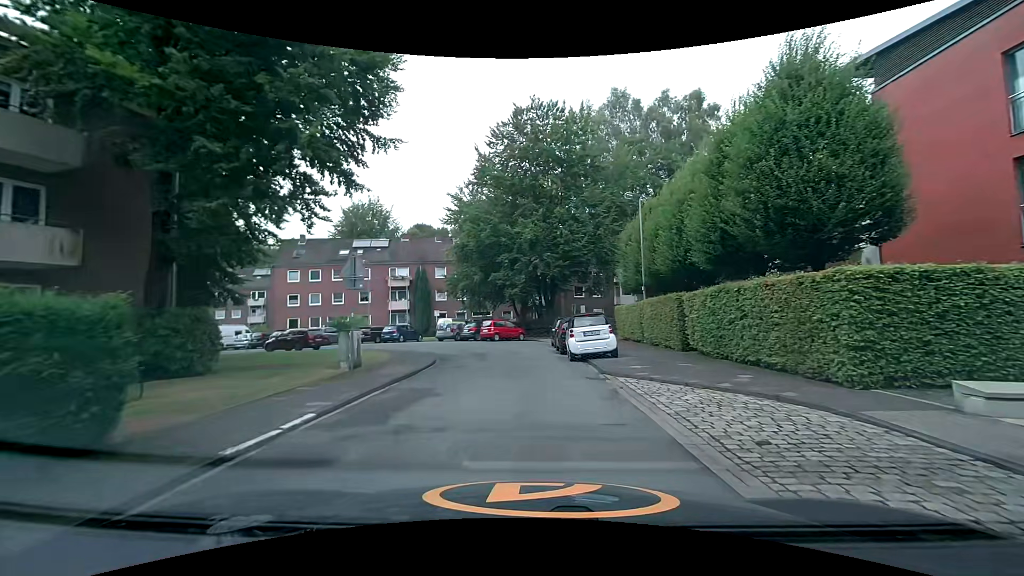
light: Day
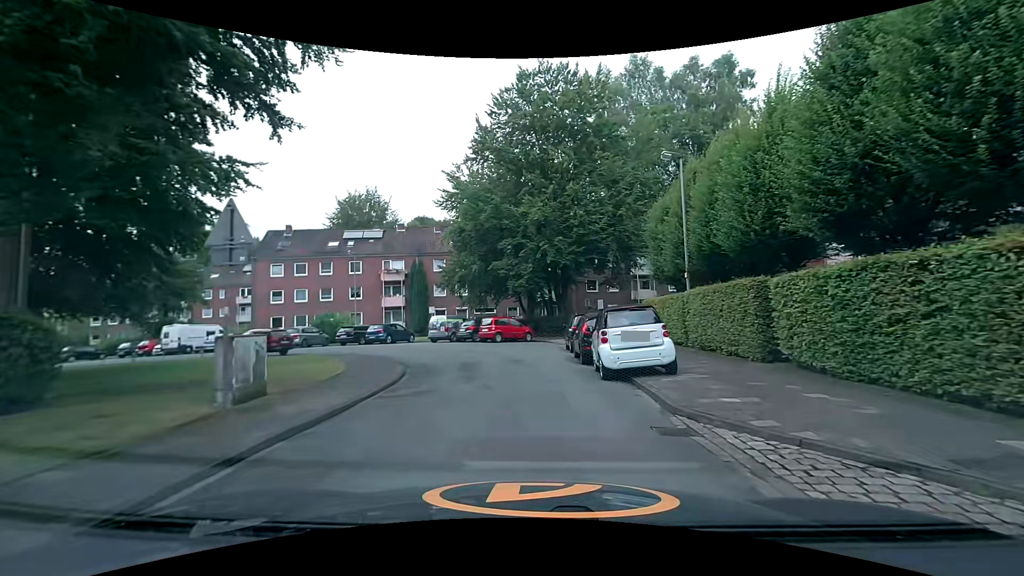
(+0.1, +5.8) m; +1°
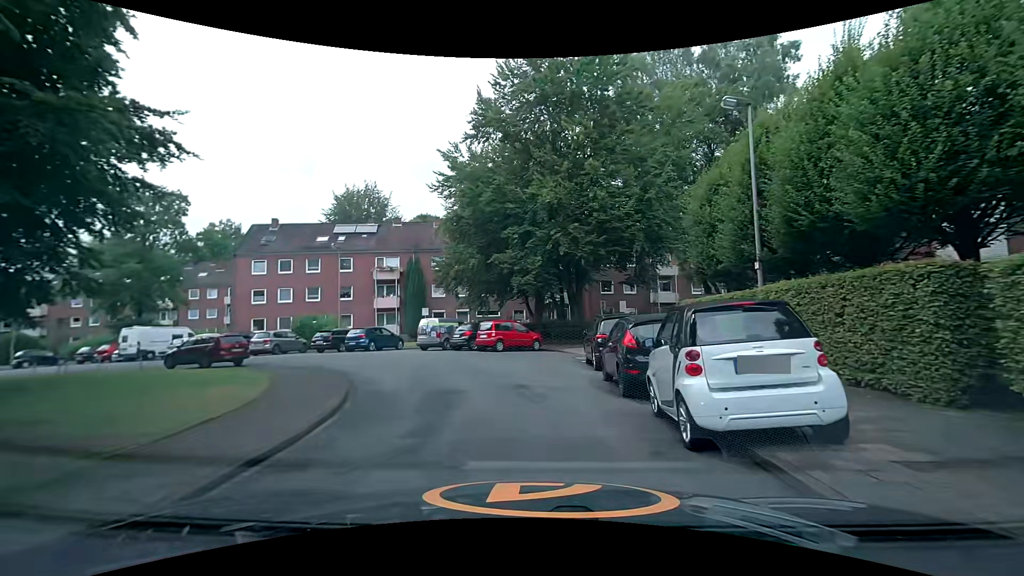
(-0.1, +5.3) m; -1°
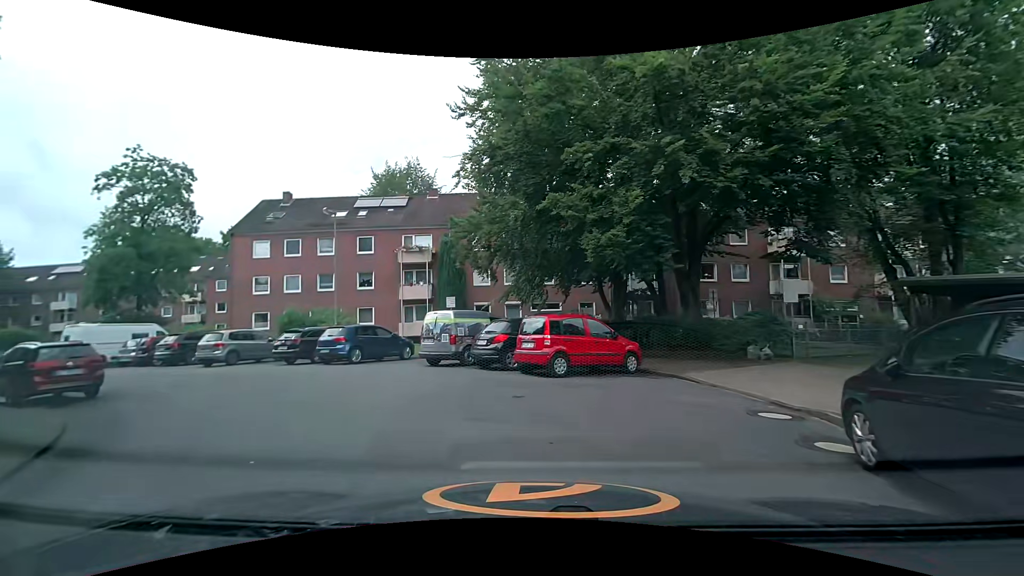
(-0.6, +11.8) m; -8°
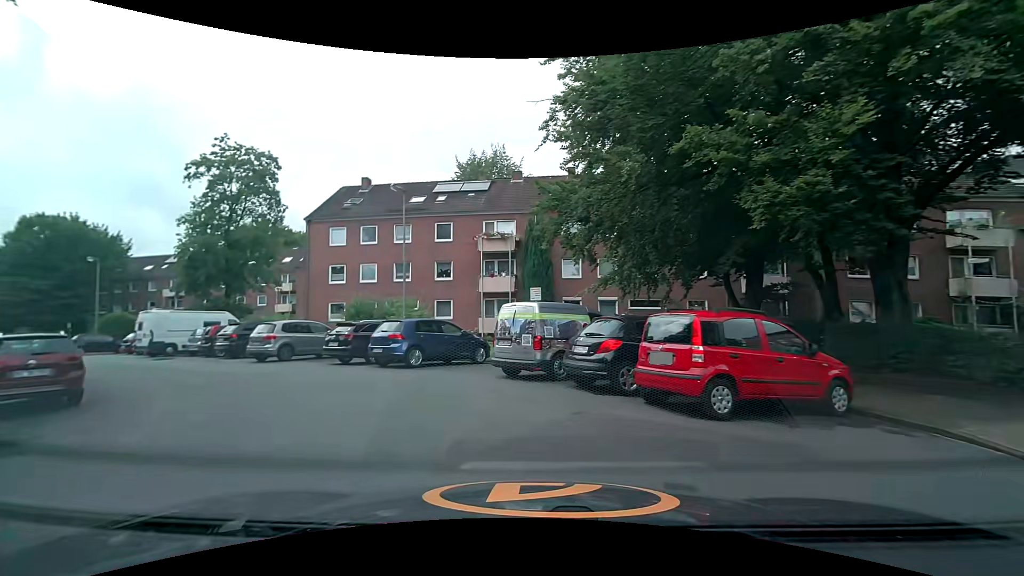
(-0.3, +4.7) m; -10°
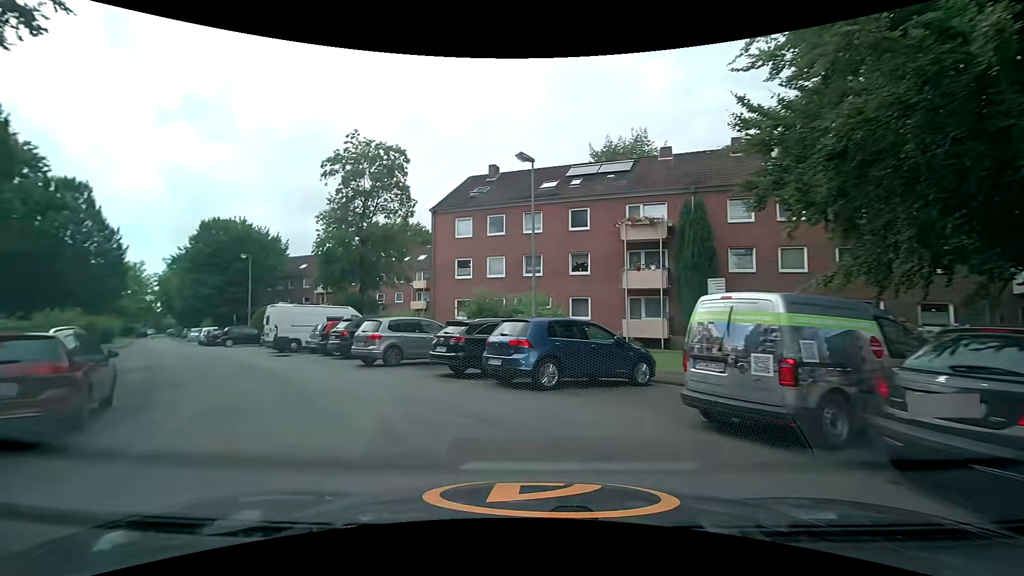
(-0.5, +4.9) m; -14°
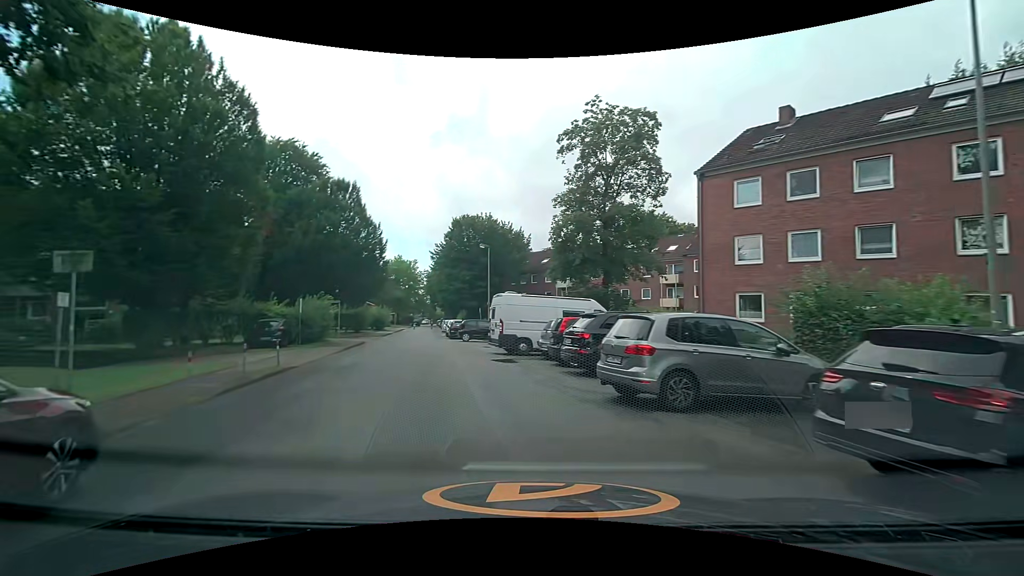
(-2.0, +7.8) m; -28°
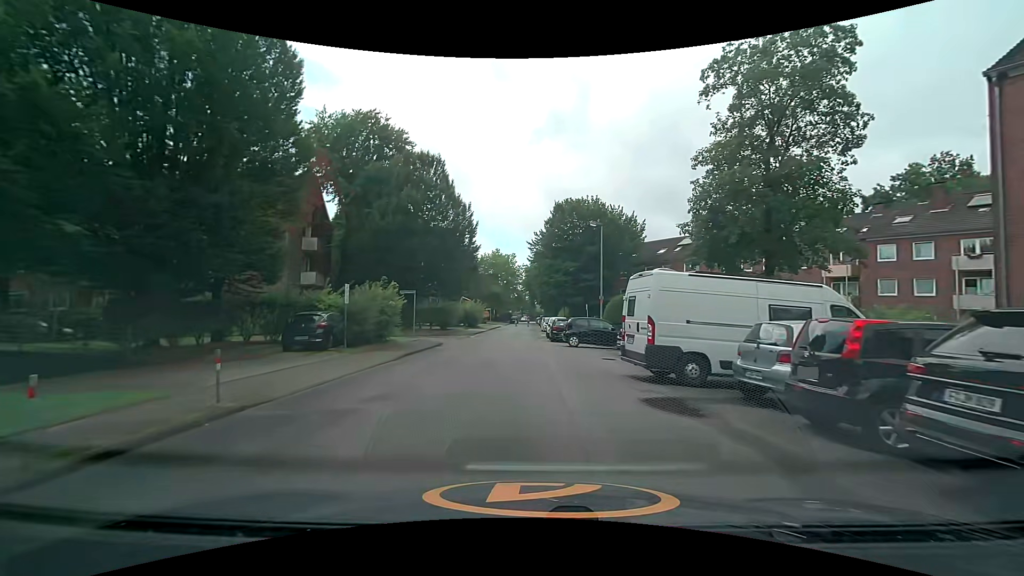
(-1.0, +8.7) m; -11°
(0, +10) (0, +20) (-1, +30) (-1, +40) (-1, +50) (0, +60) (0, +70) (0, +80) (0, +90) (0, +100) m
